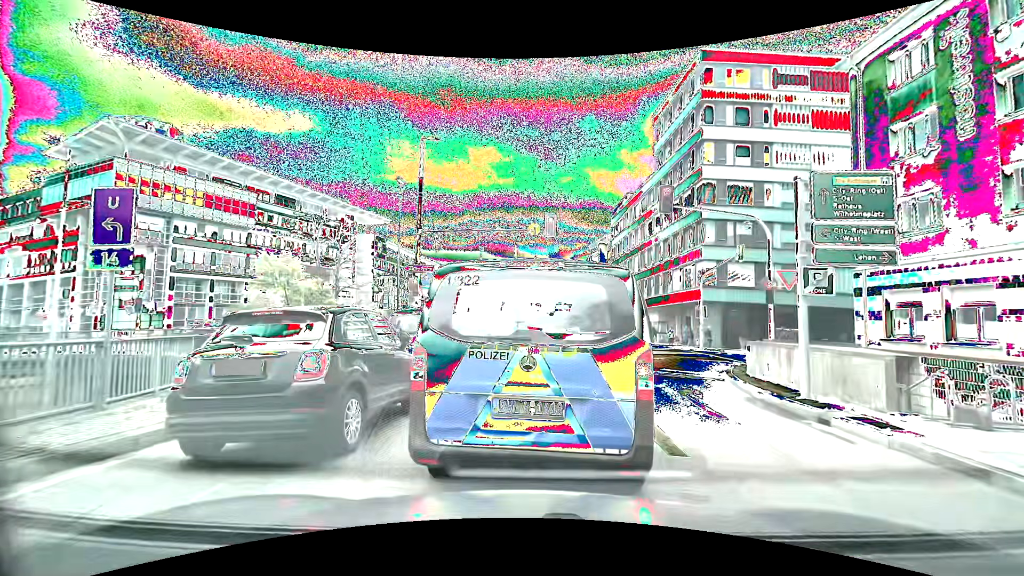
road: primary_link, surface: asphalt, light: Day
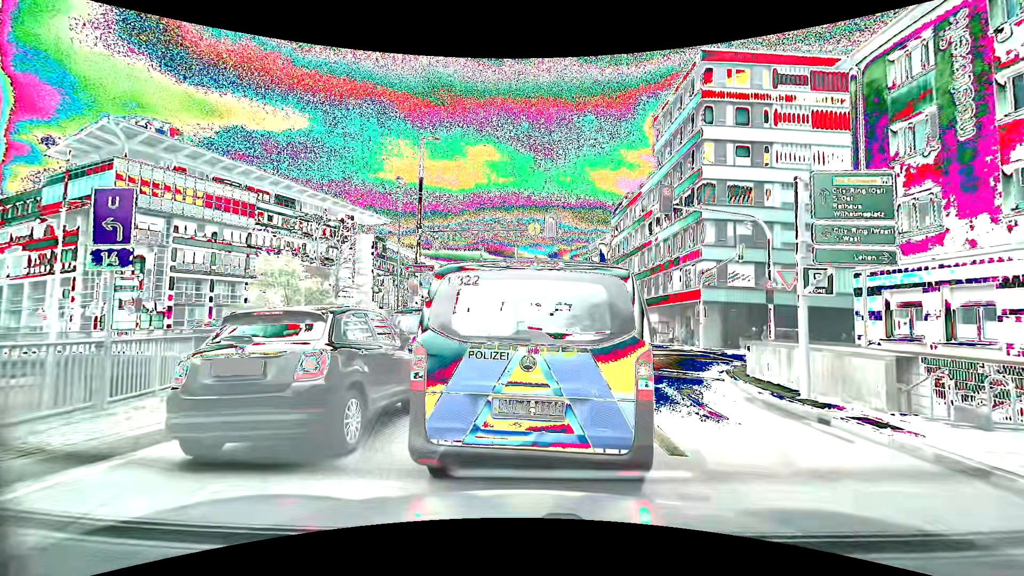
(0.0, 0.0) m; 0°
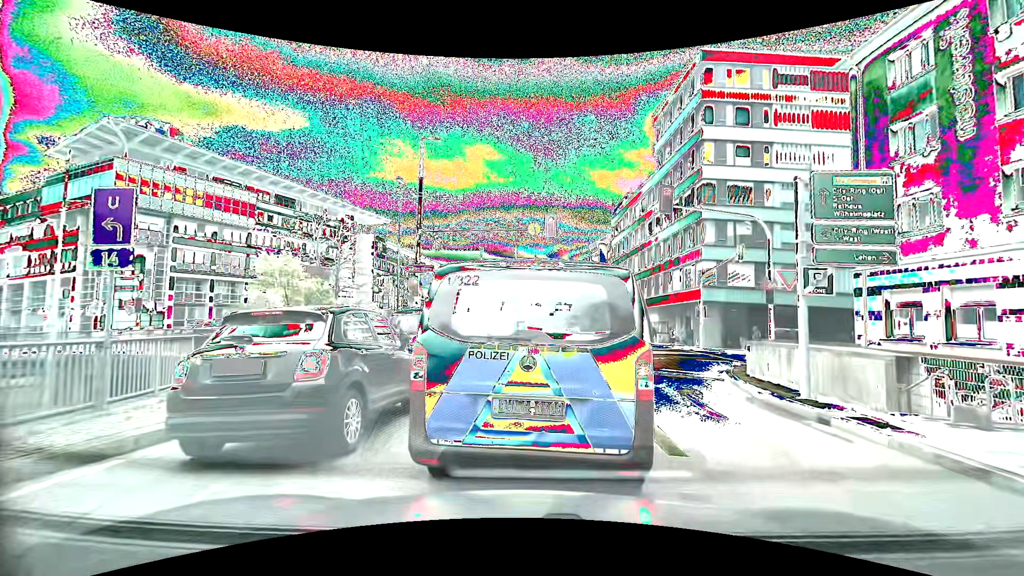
(0.0, 0.0) m; 0°
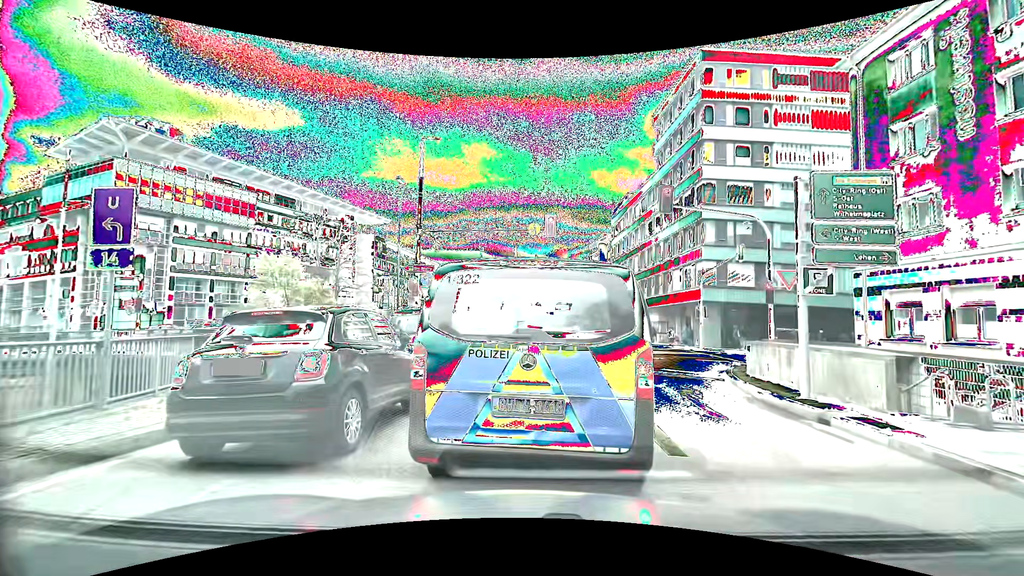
(0.0, 0.0) m; 0°
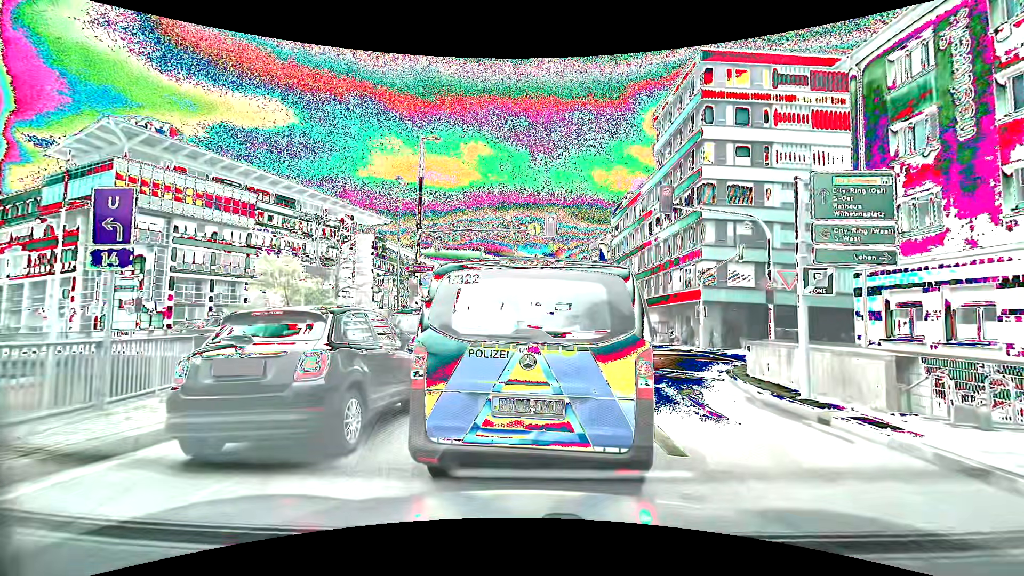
(0.0, 0.0) m; 0°
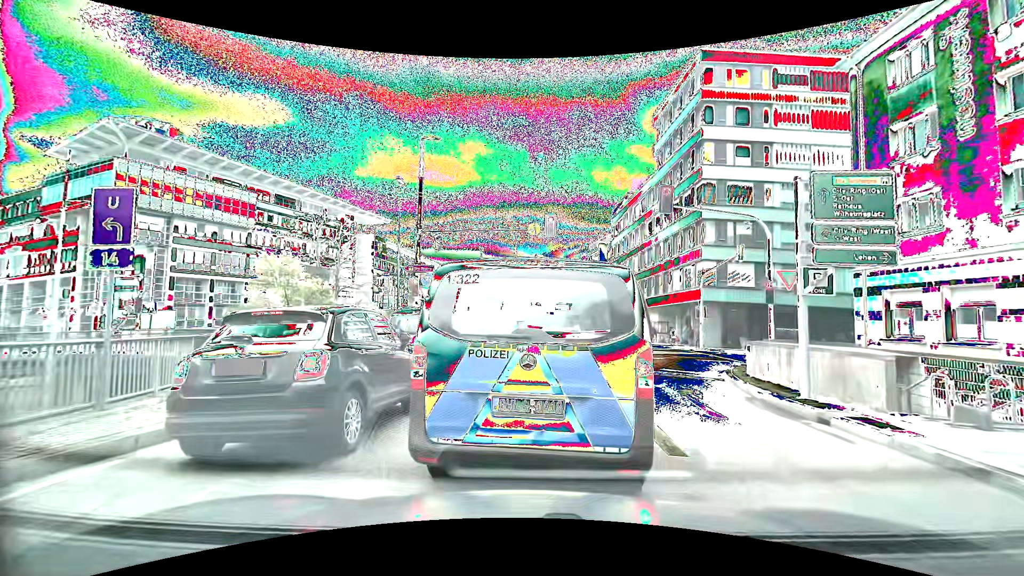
(0.0, 0.0) m; 0°
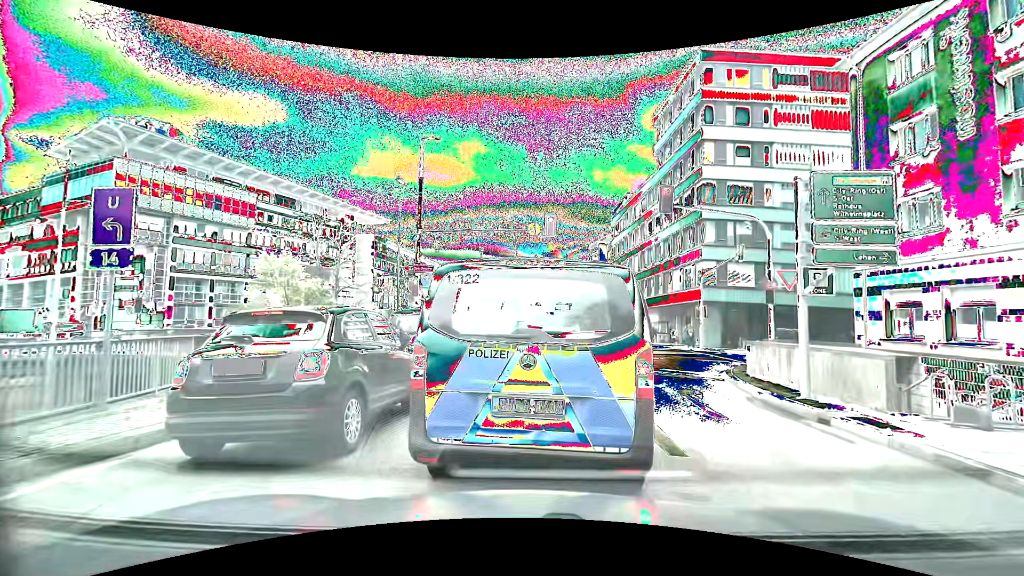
(0.0, 0.0) m; 0°
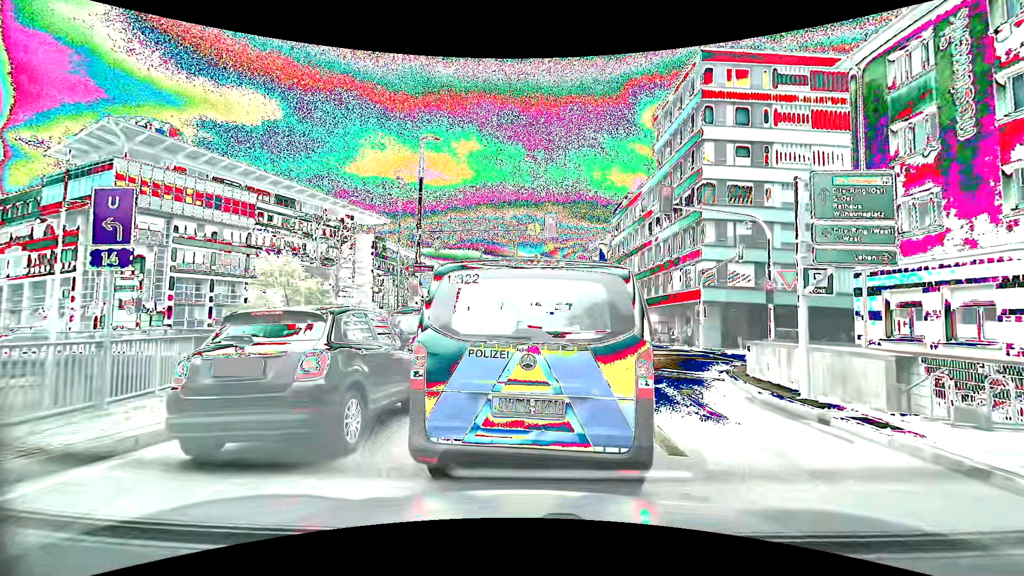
(0.0, 0.0) m; 0°
